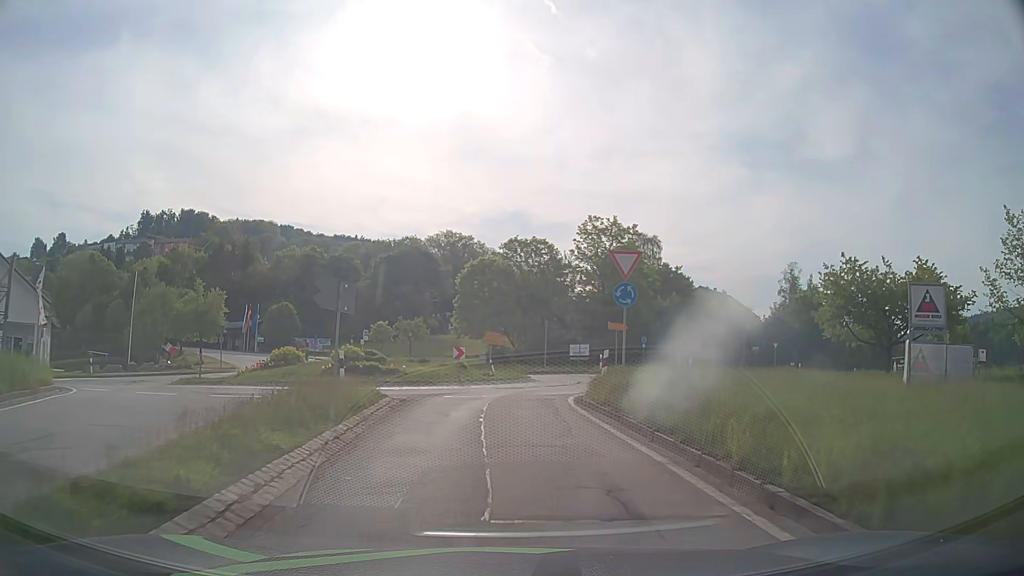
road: secondary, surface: asphalt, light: Day
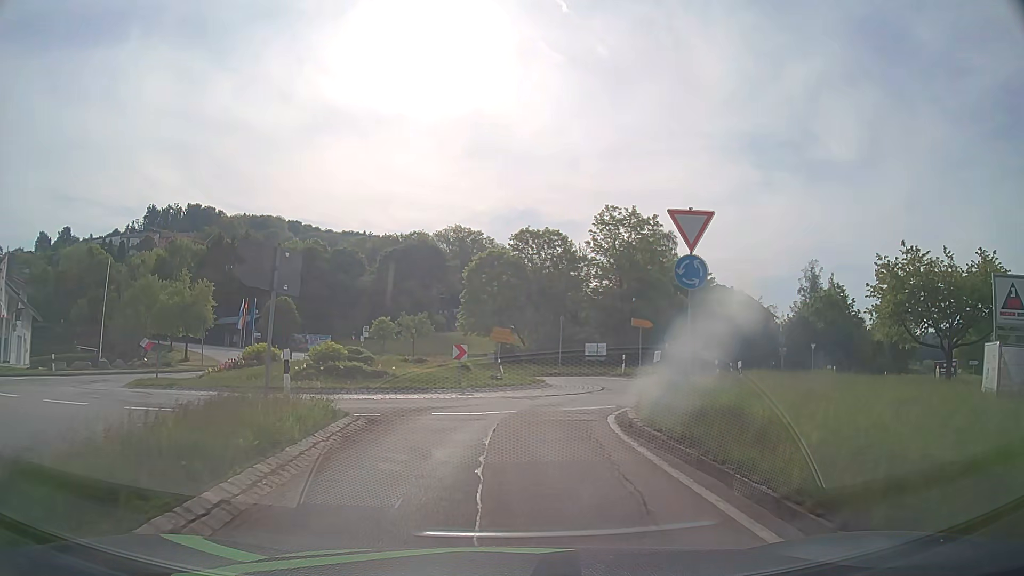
(0.0, +5.0) m; -1°
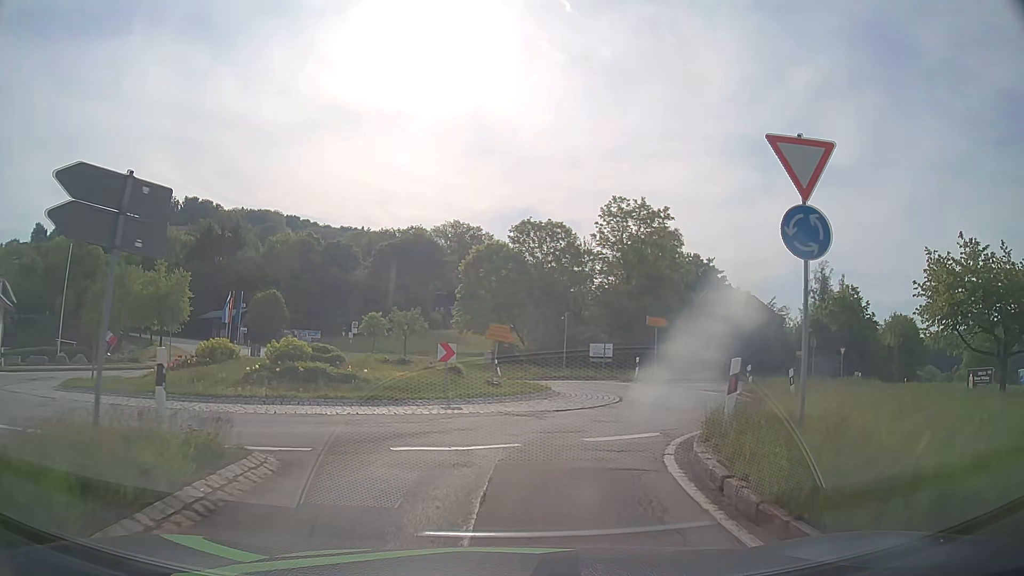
(0.0, +4.5) m; 0°
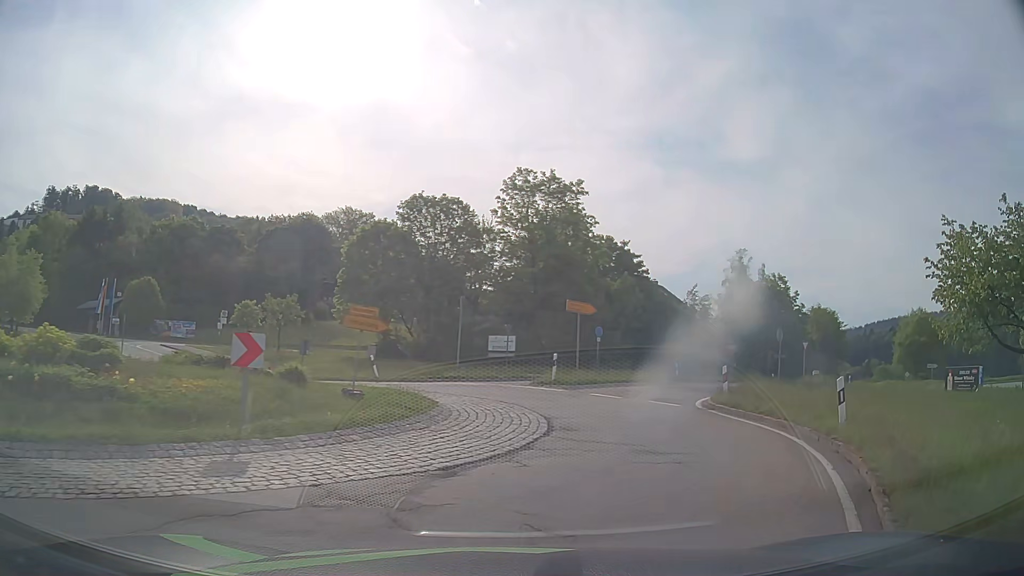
(+0.4, +8.1) m; +9°
